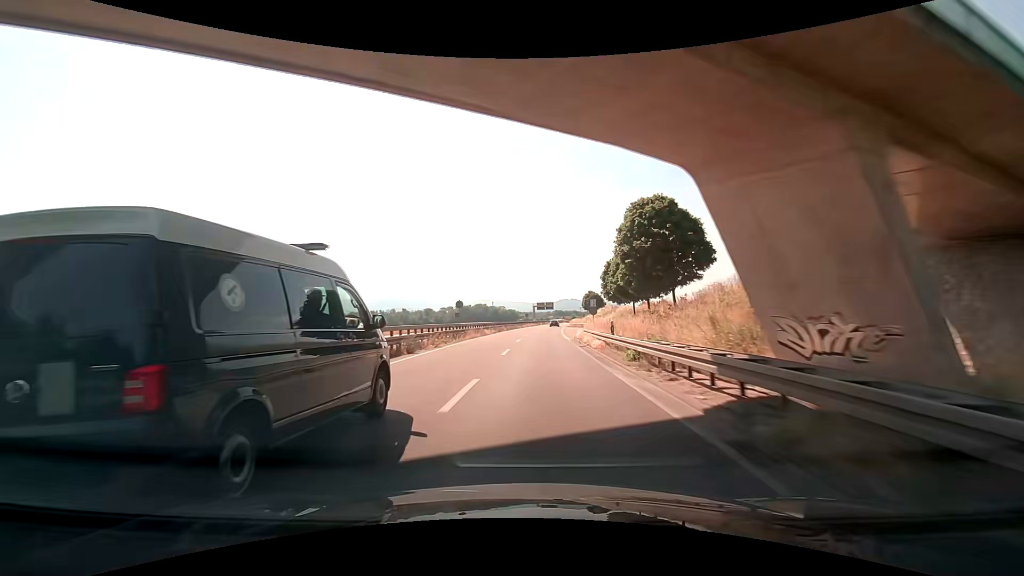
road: trunk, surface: asphalt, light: Day
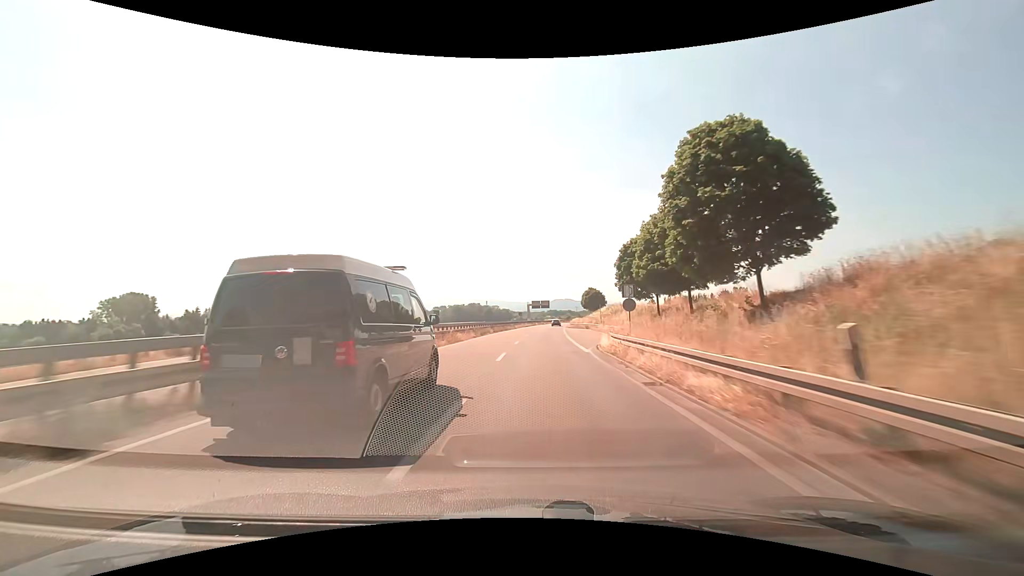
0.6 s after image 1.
(+0.1, +15.1) m; -1°
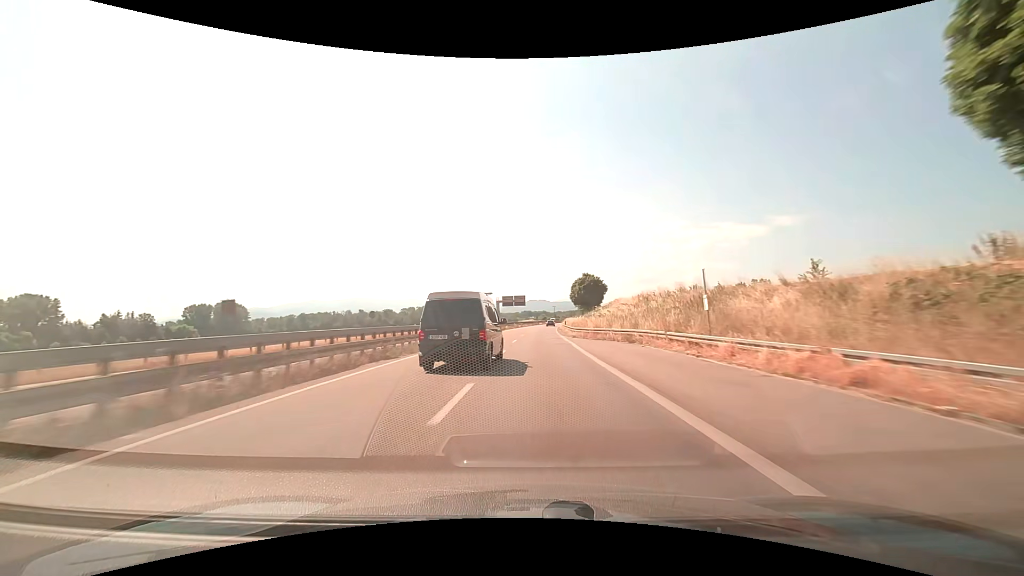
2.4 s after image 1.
(+2.1, +45.6) m; +4°
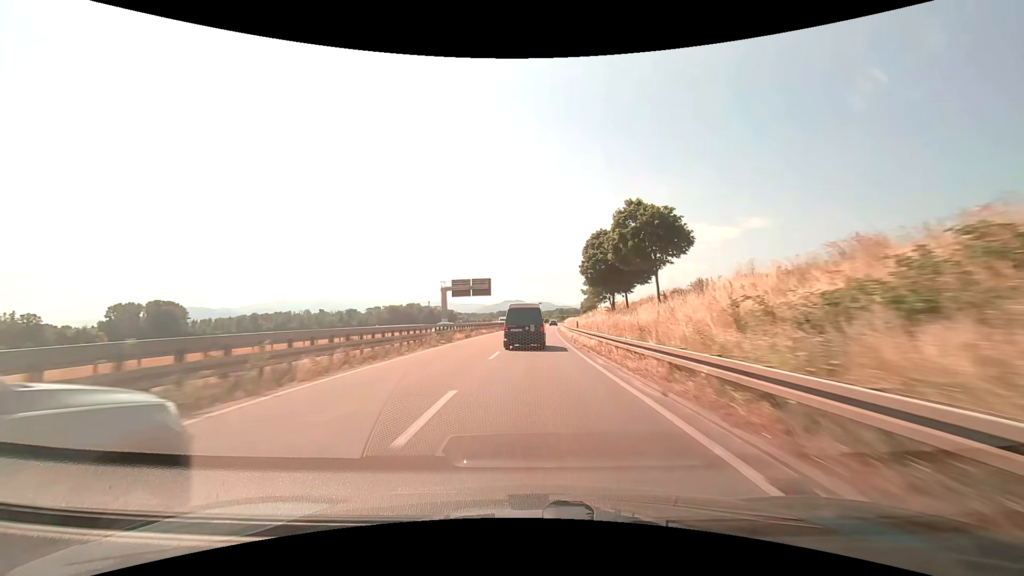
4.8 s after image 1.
(+1.6, +60.8) m; +3°
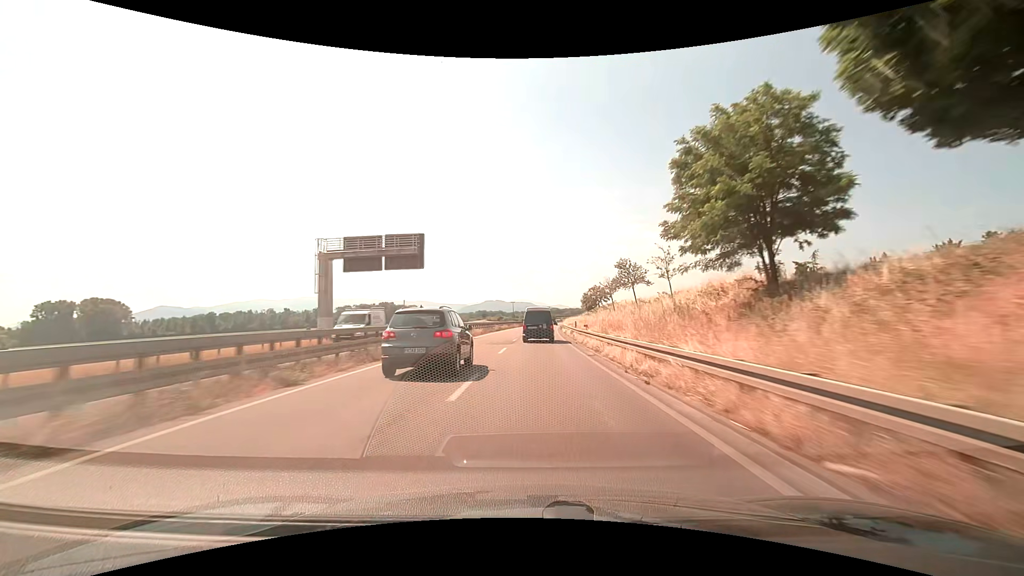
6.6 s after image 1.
(+0.7, +44.9) m; +2°
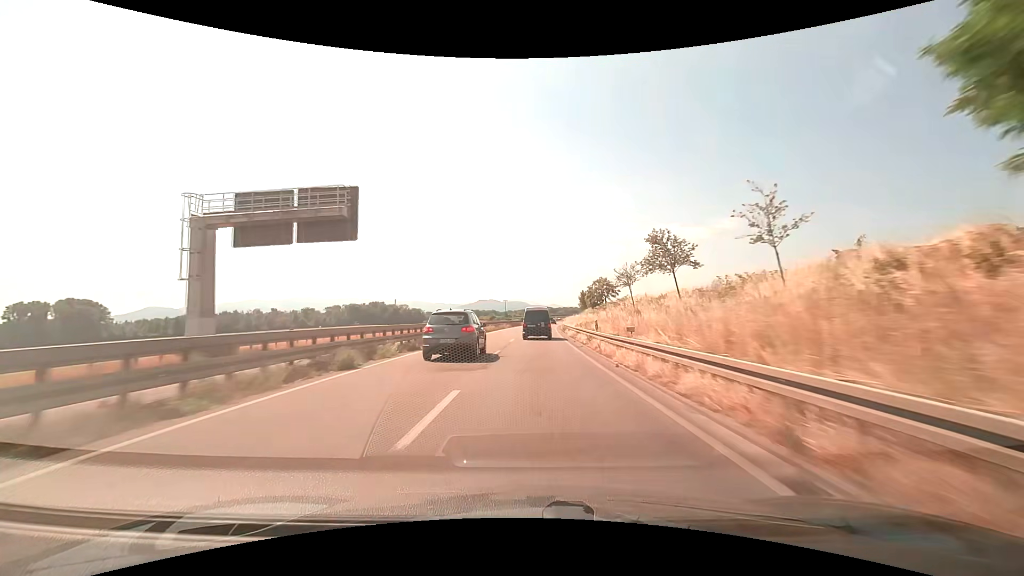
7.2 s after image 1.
(+0.1, +14.8) m; +1°
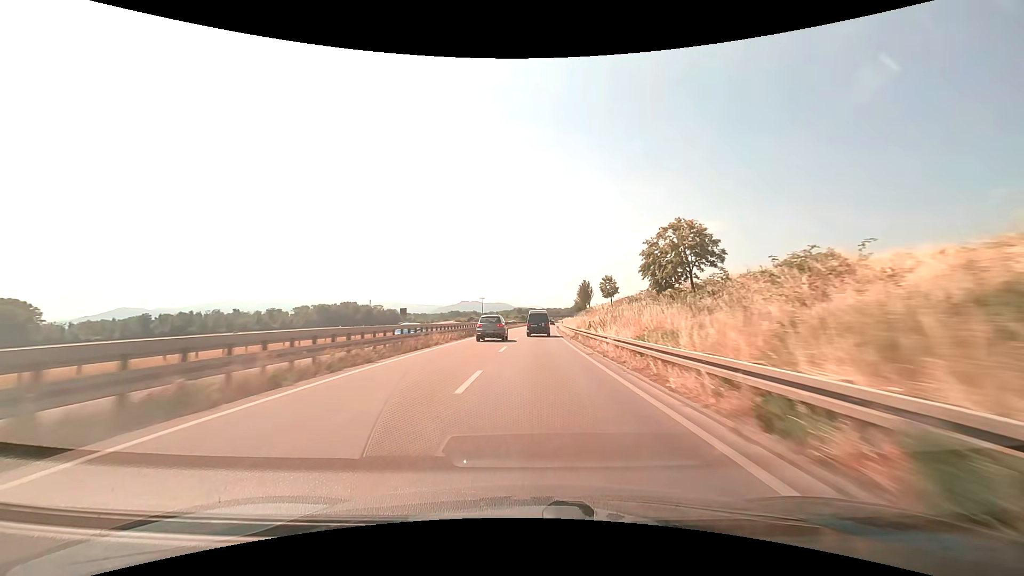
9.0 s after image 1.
(+0.5, +44.1) m; +2°
(0, +10) (0, +20) (0, +30) (+1, +40) (+1, +50) (+1, +60) (+2, +70) (+2, +80) (+3, +90) (+4, +100) m
